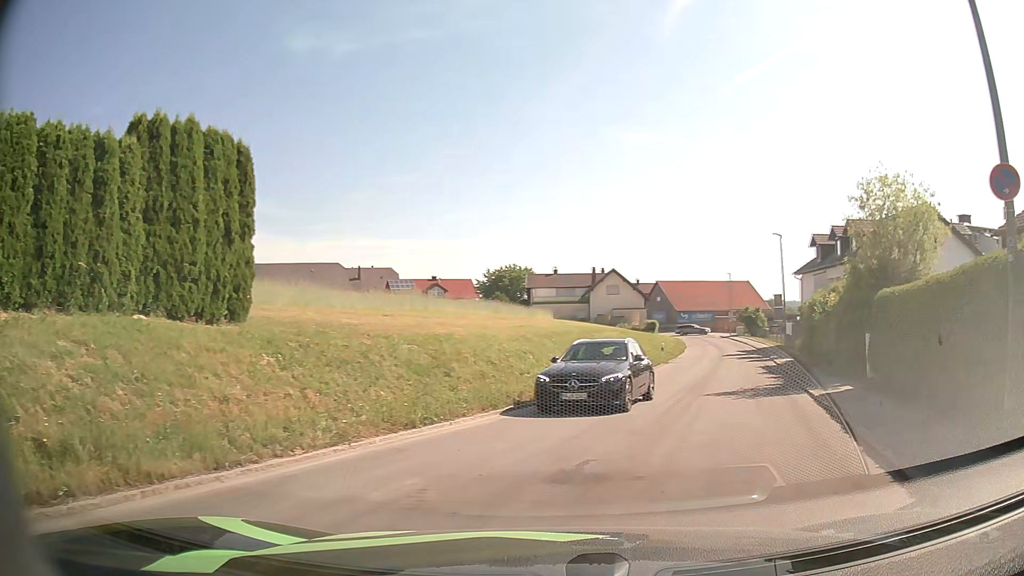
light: Day
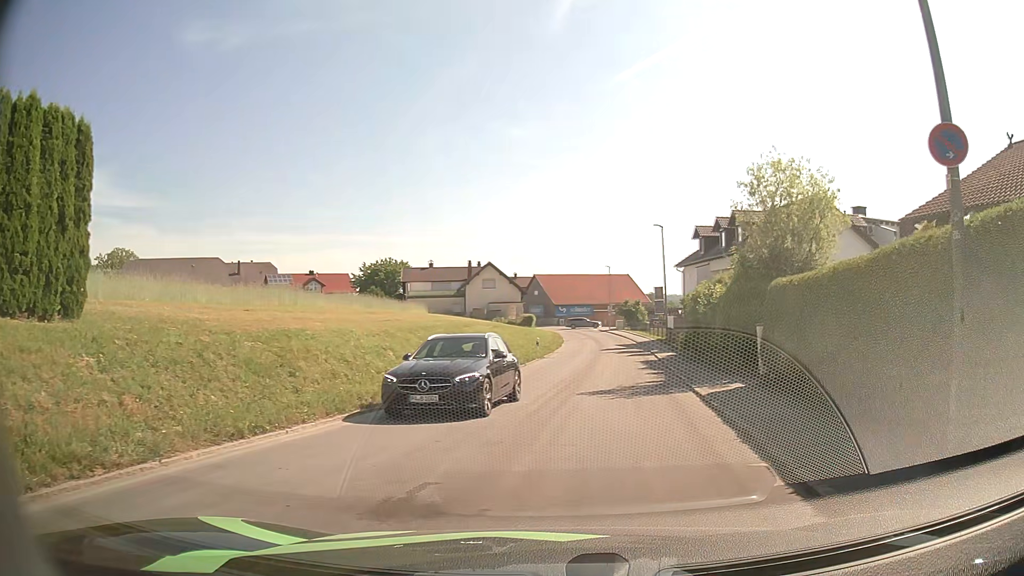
(+0.1, +1.4) m; +10°
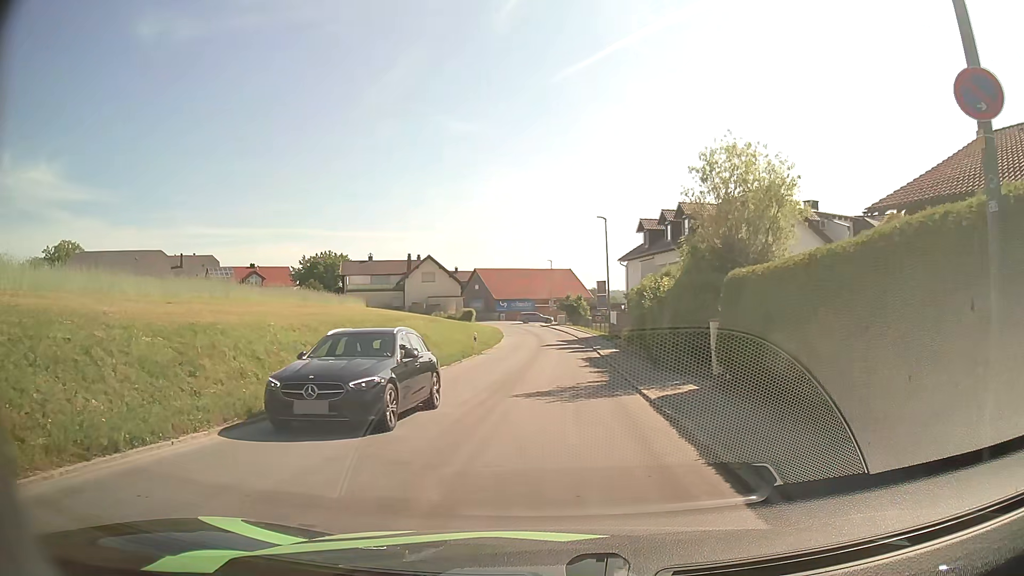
(+0.1, +1.5) m; +5°
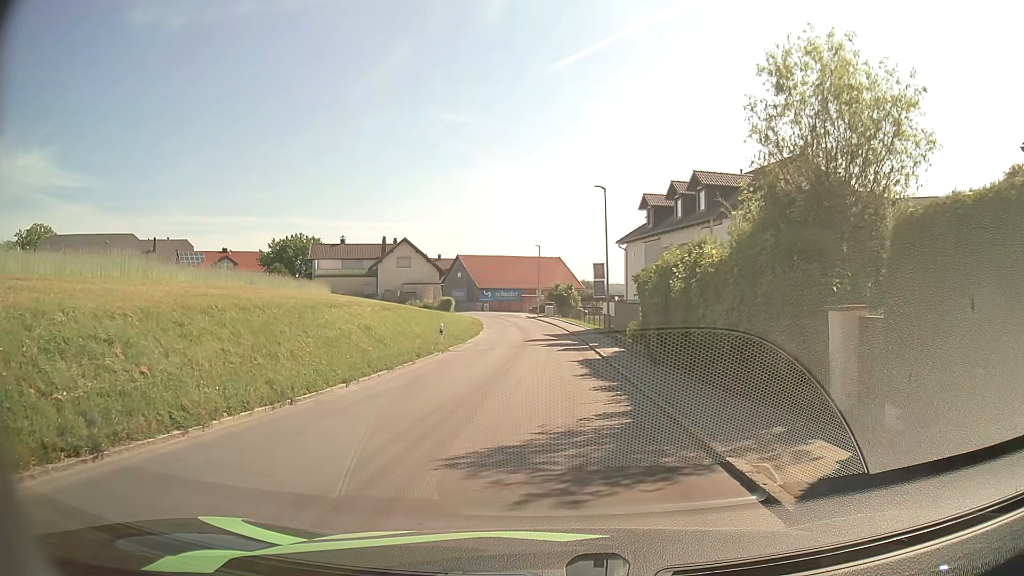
(+0.2, +7.8) m; +2°
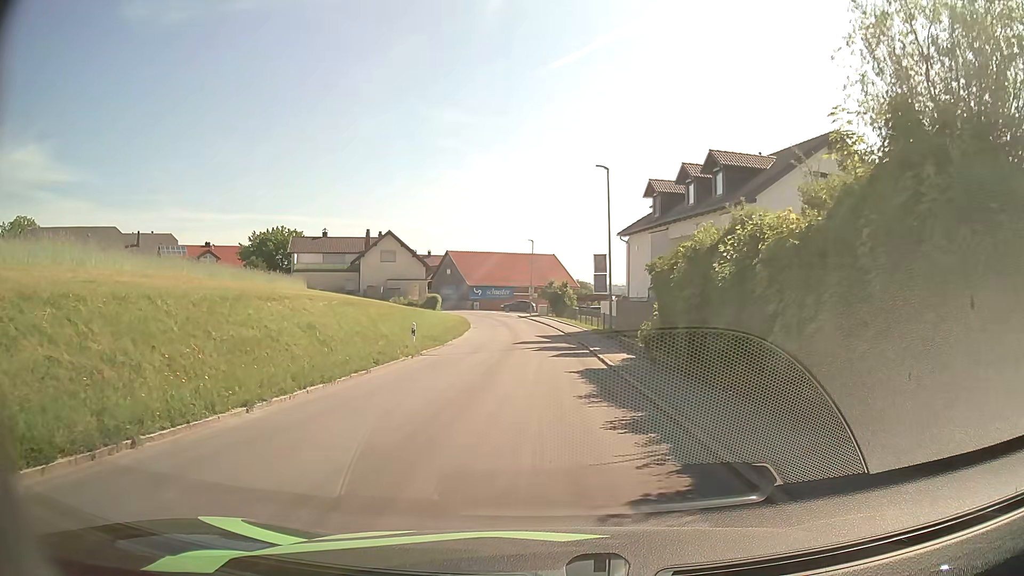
(0.0, +4.9) m; +1°
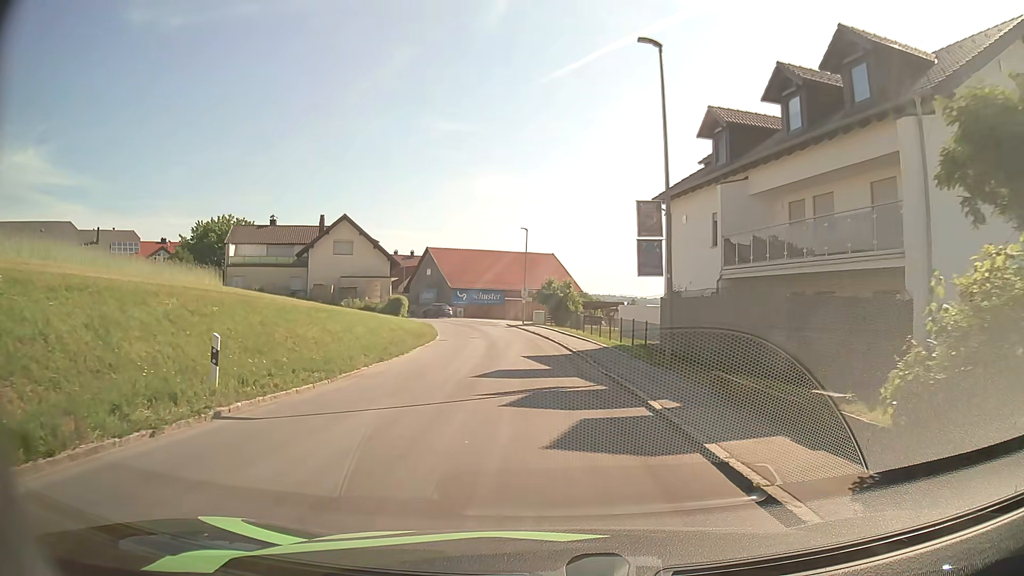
(0.0, +15.7) m; +1°
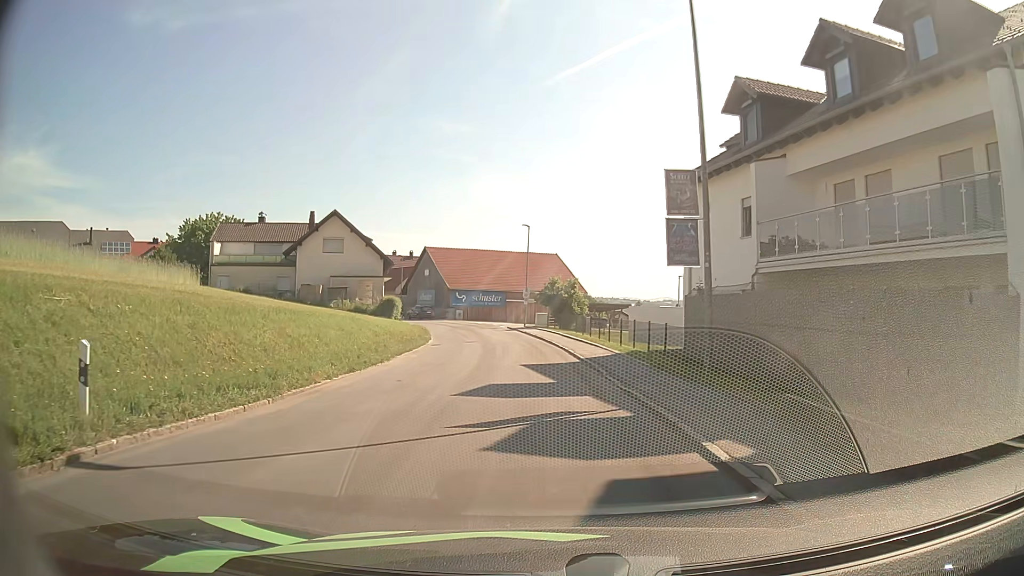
(0.0, +3.5) m; -1°
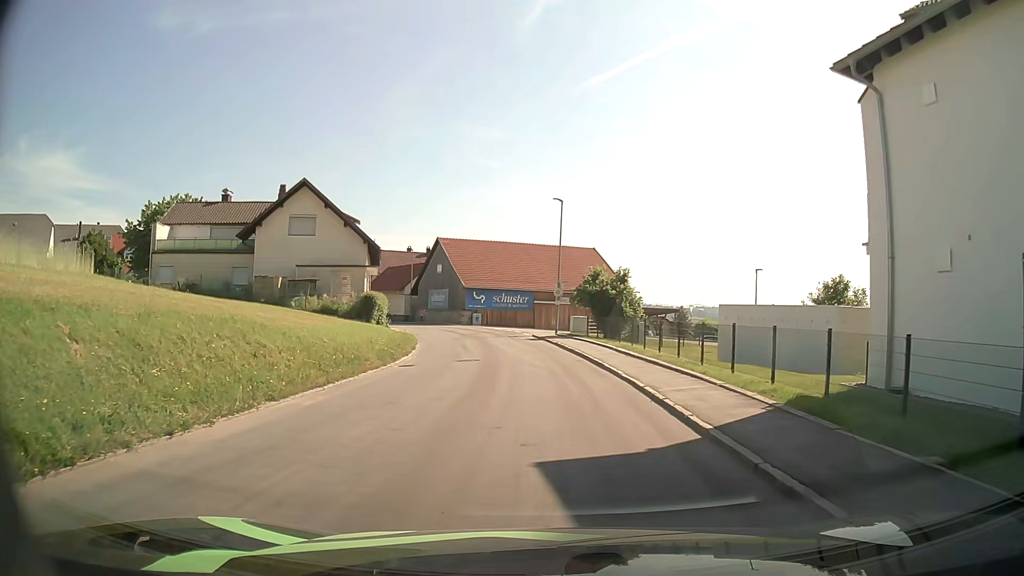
(-0.3, +13.4) m; -3°
(0, +10) (-1, +20) (-1, +30) (-3, +40) (+1, +49) (+10, +51) (+17, +44) (+20, +35) (+24, +25) (+30, +18) m
